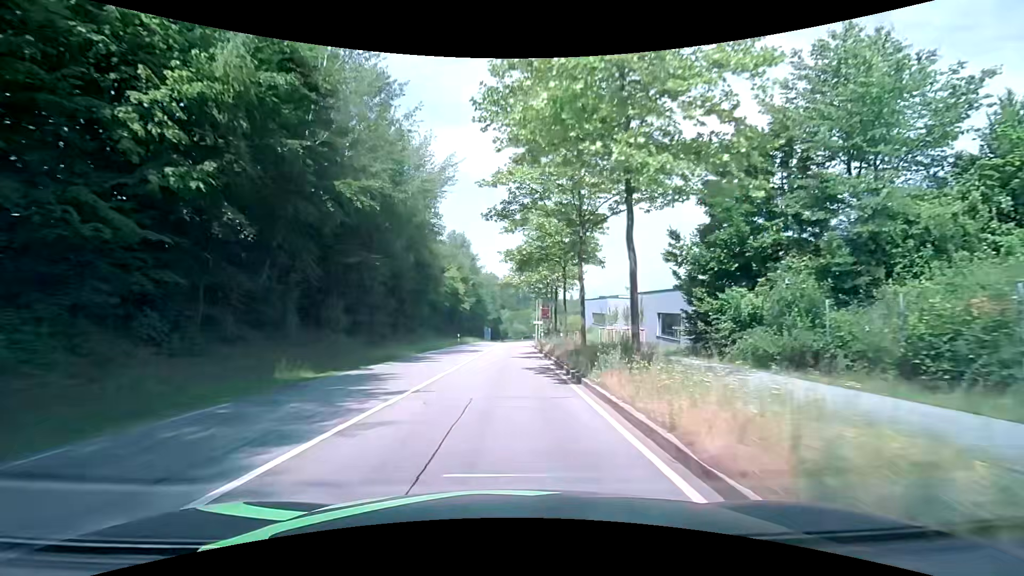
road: secondary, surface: asphalt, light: Day
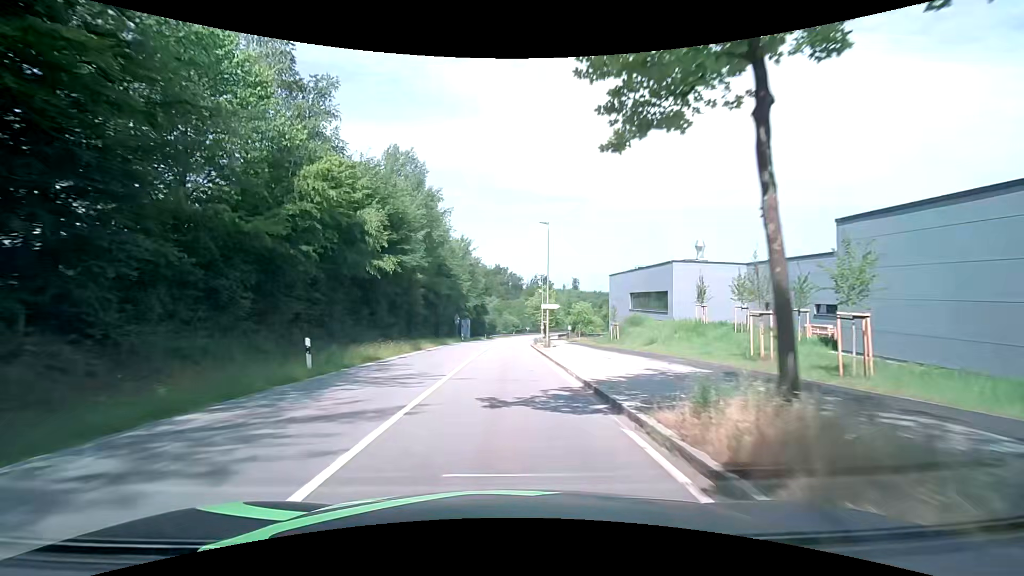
(+1.1, +38.3) m; +3°
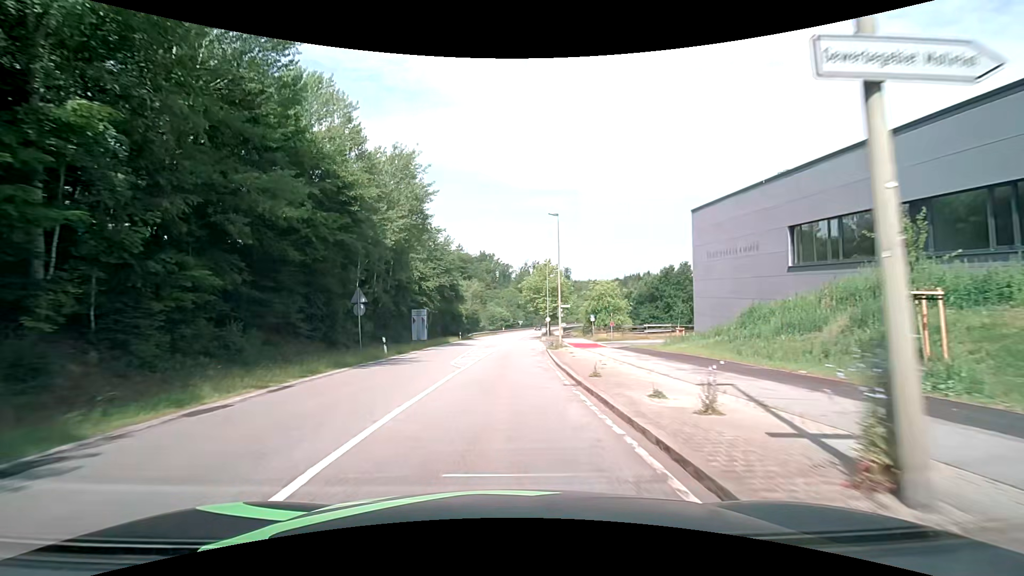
(-0.3, +37.3) m; 0°
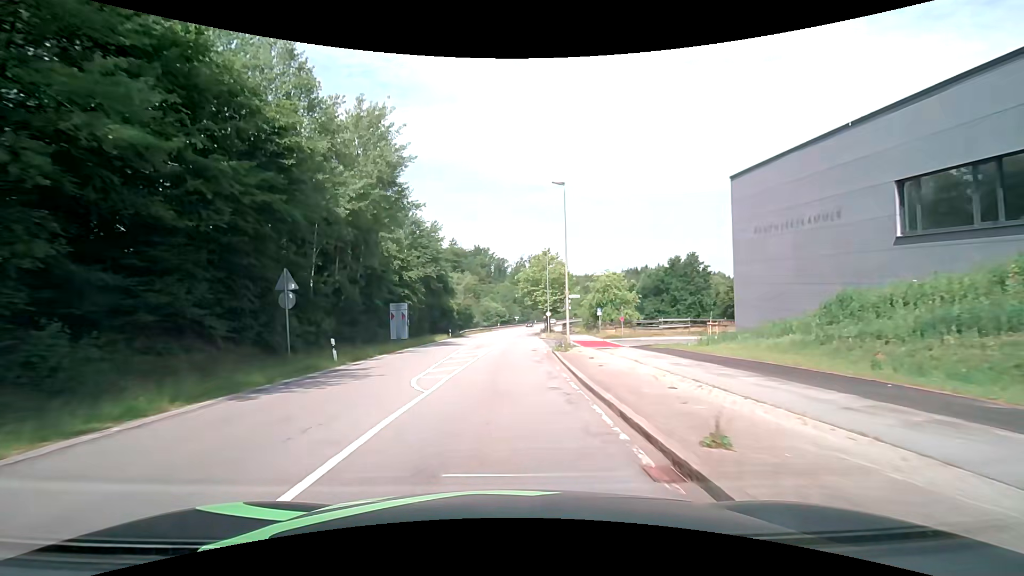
(0.0, +7.4) m; 0°
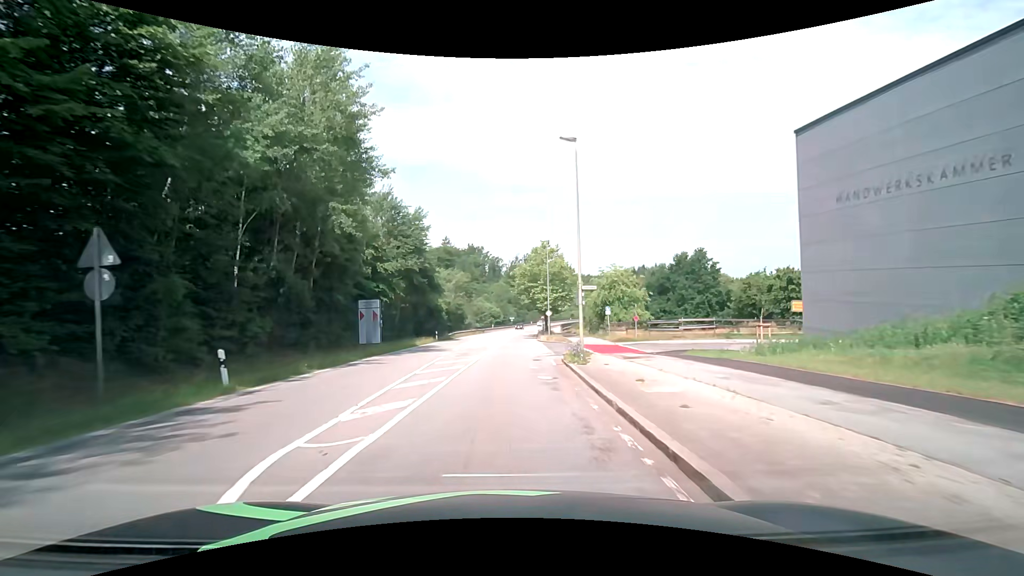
(0.0, +7.5) m; 0°
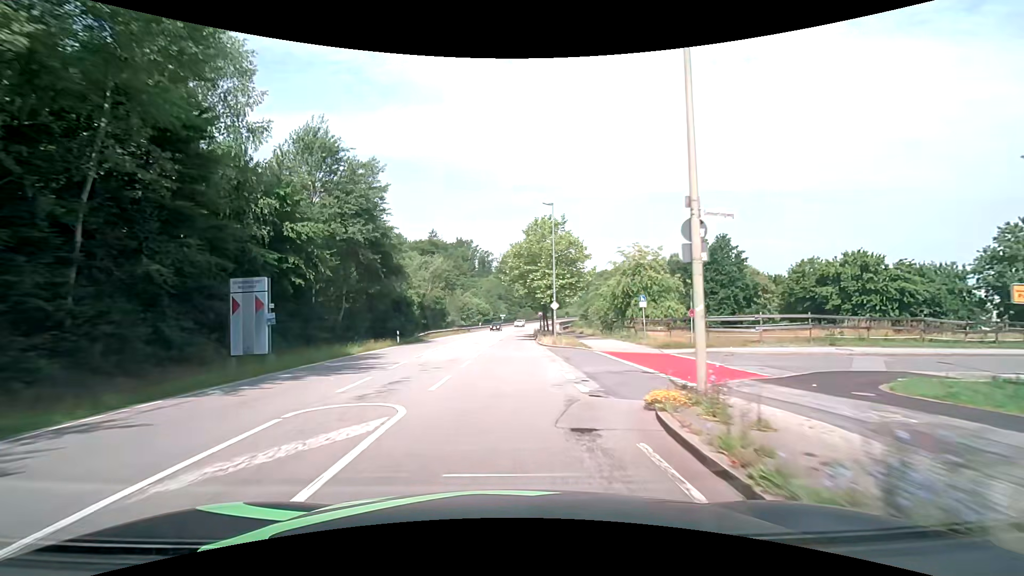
(+0.2, +15.1) m; +1°
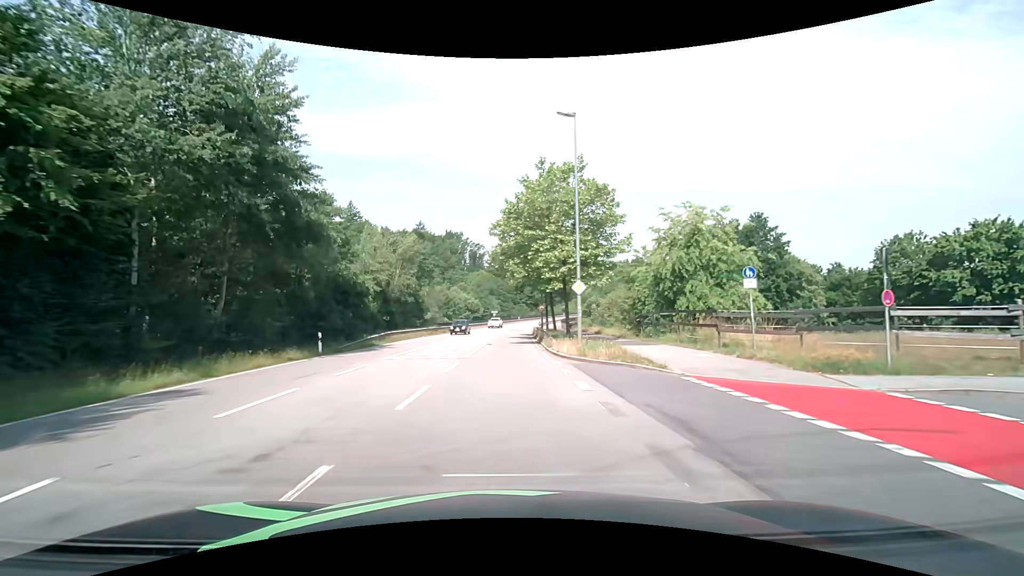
(+0.1, +15.1) m; +1°
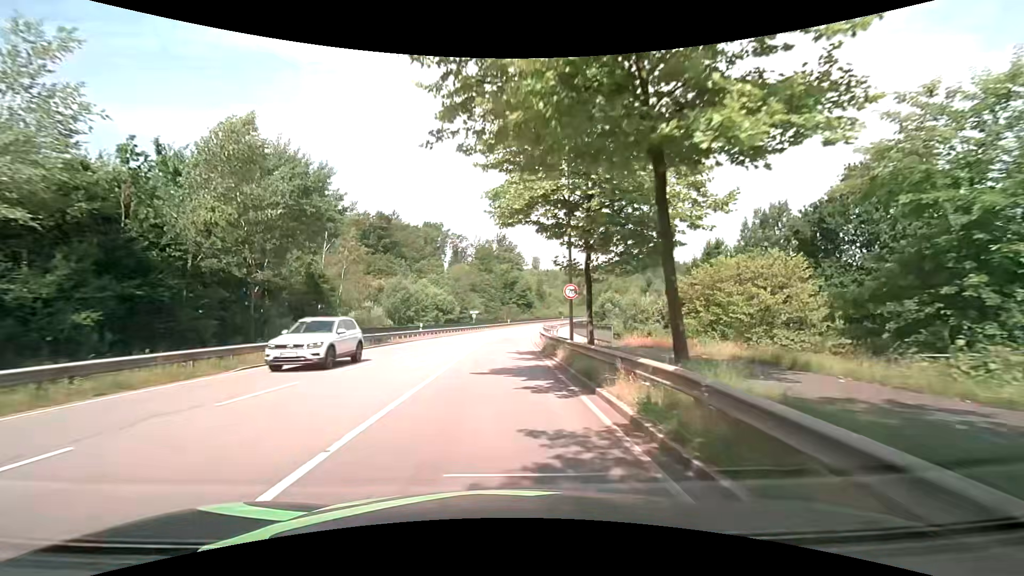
(+0.5, +30.2) m; +1°
(0, +10) (0, +20) (0, +30) (+1, +40) (+1, +50) (+2, +60) (+3, +70) (+5, +80) (+6, +90) (+9, +99) m
